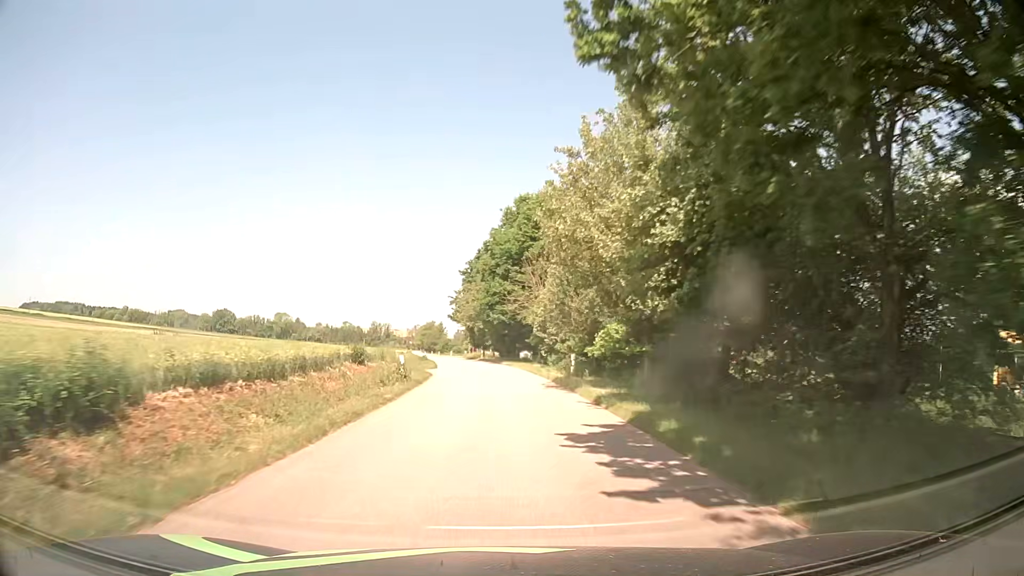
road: tertiary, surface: asphalt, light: Day
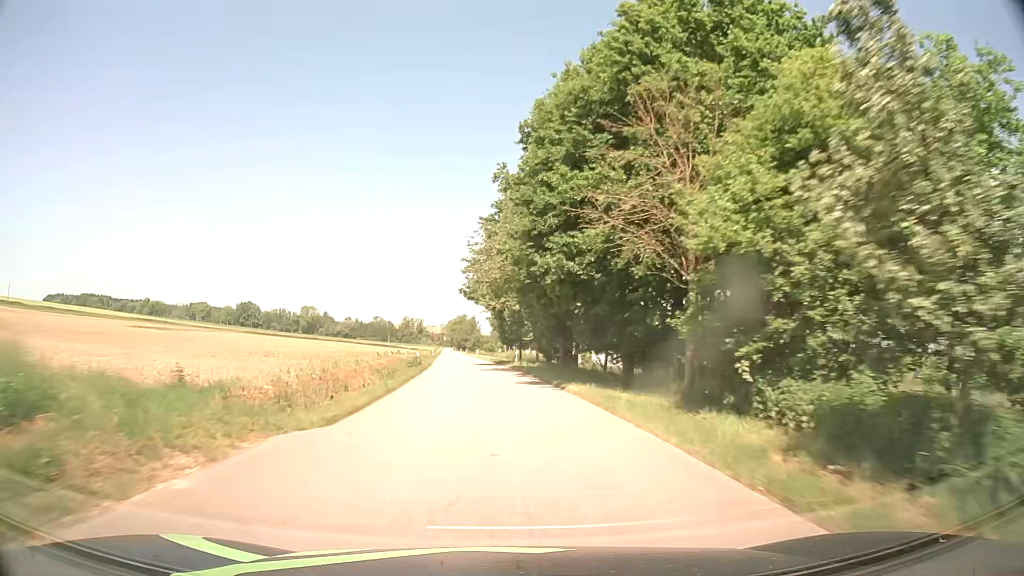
(-0.6, +32.4) m; -3°
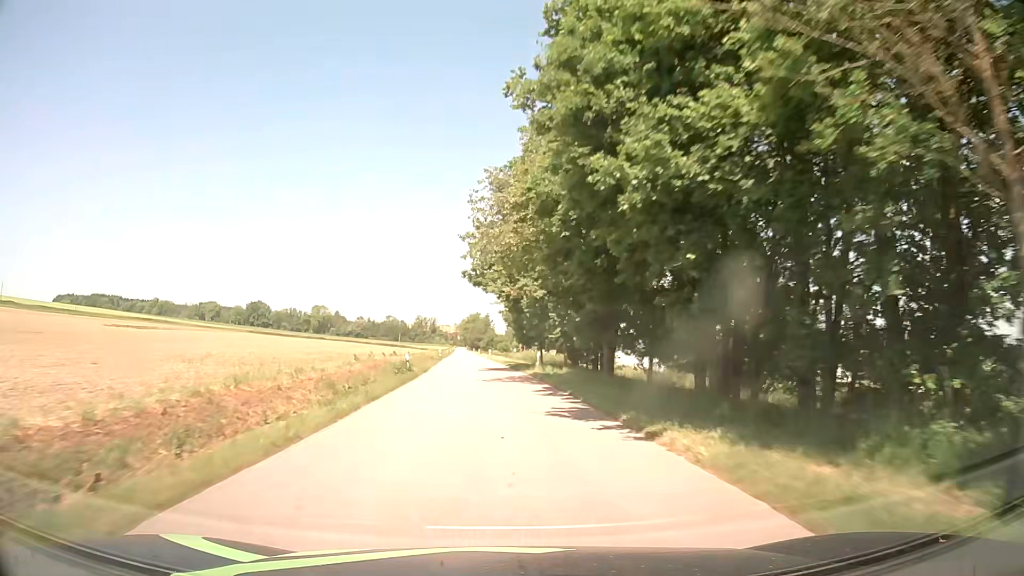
(-0.1, +10.8) m; -1°
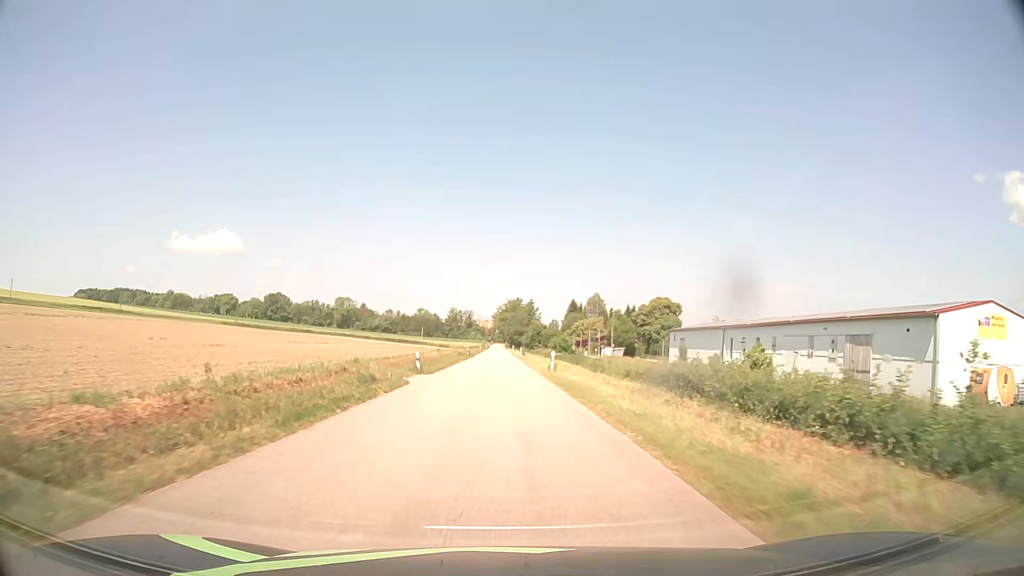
(-2.3, +54.1) m; -4°
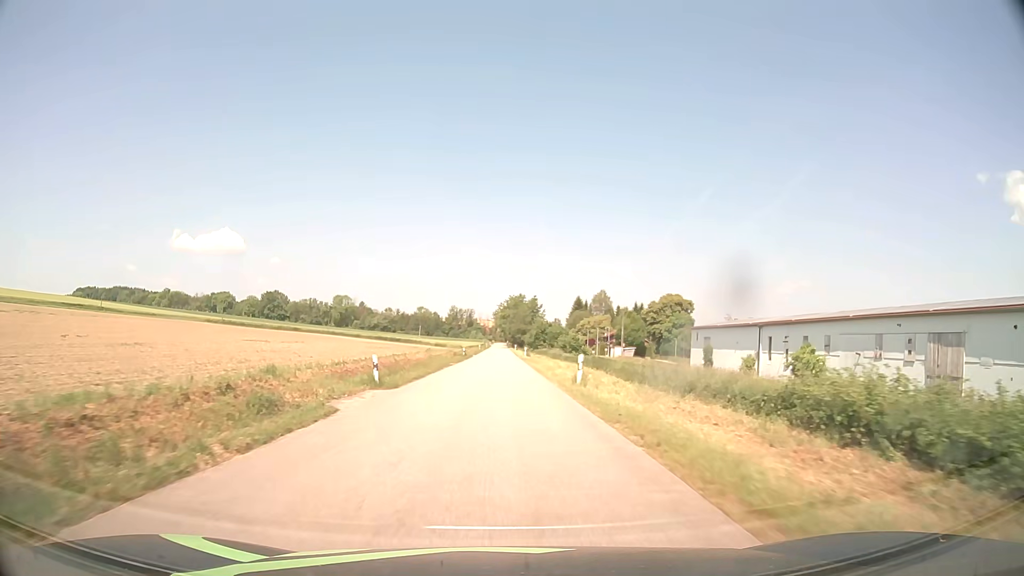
(0.0, +10.9) m; 0°
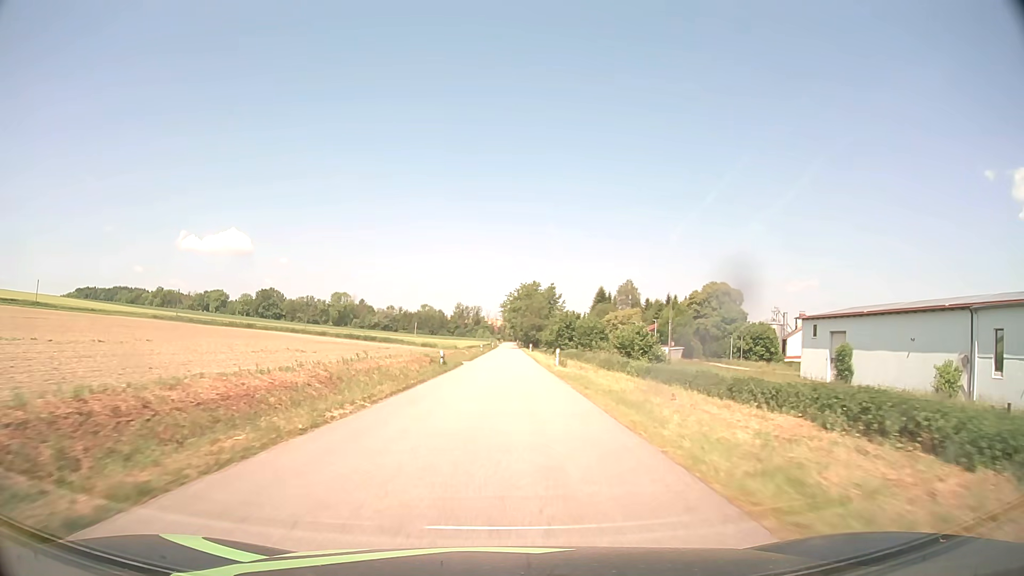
(-0.2, +32.5) m; -1°
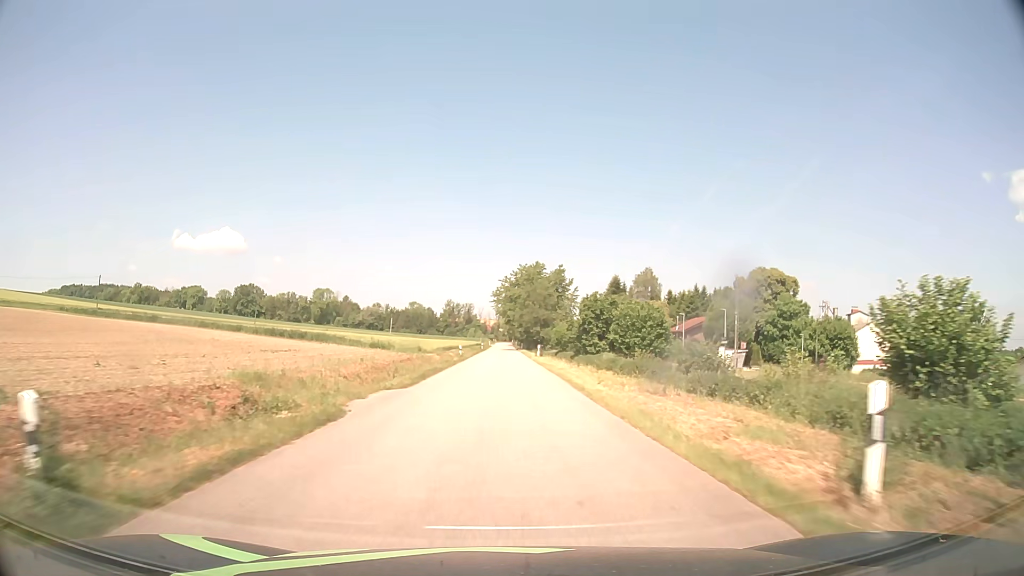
(0.0, +32.4) m; 0°
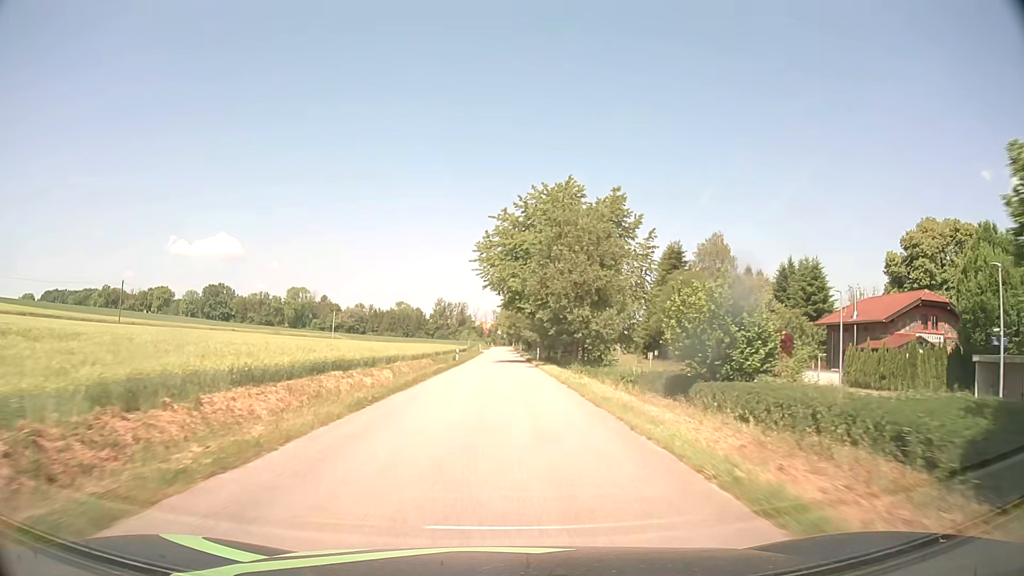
(+0.1, +53.7) m; 0°
(0, +10) (0, +20) (0, +30) (0, +40) (0, +50) (-1, +60) (-1, +70) (-1, +80) (-1, +90) (-1, +100) m
